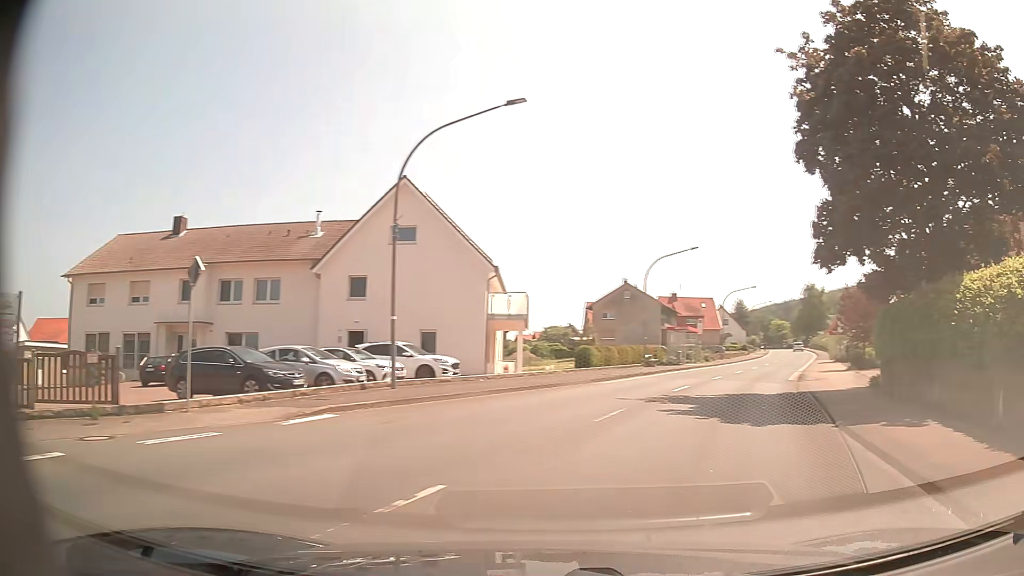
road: primary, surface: asphalt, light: Day
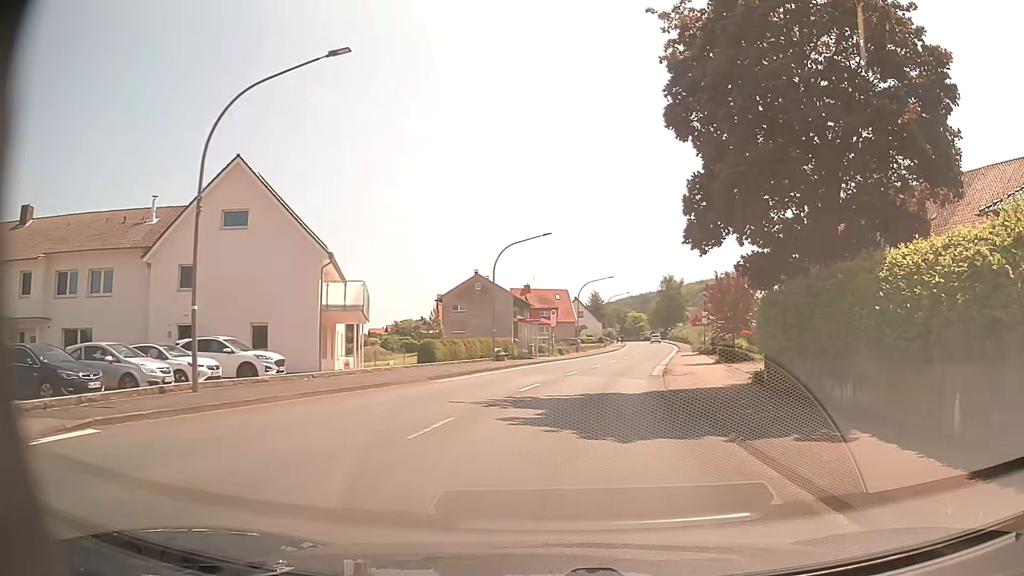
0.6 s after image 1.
(+0.5, +3.1) m; +14°
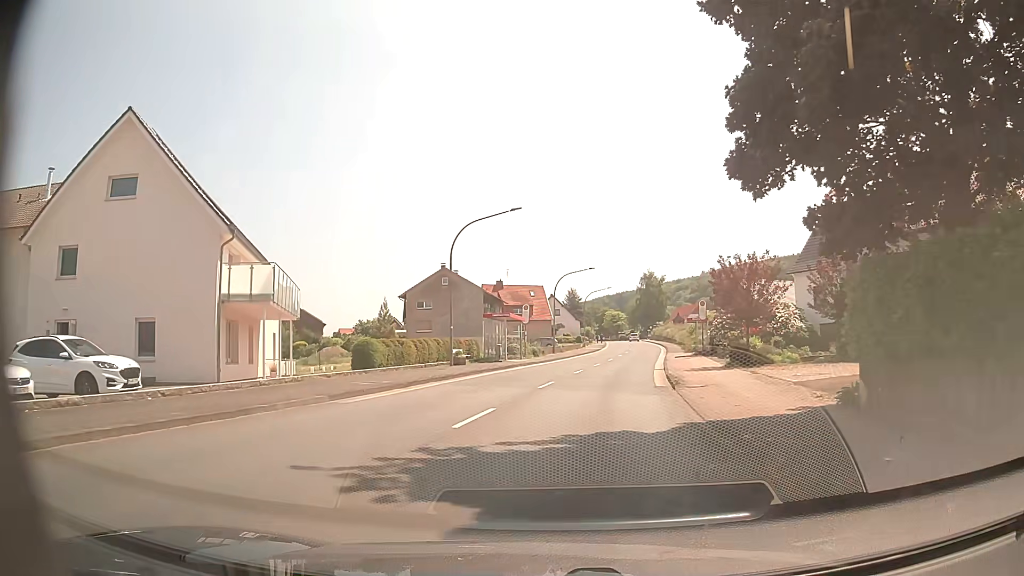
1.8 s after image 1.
(+0.4, +8.2) m; +3°
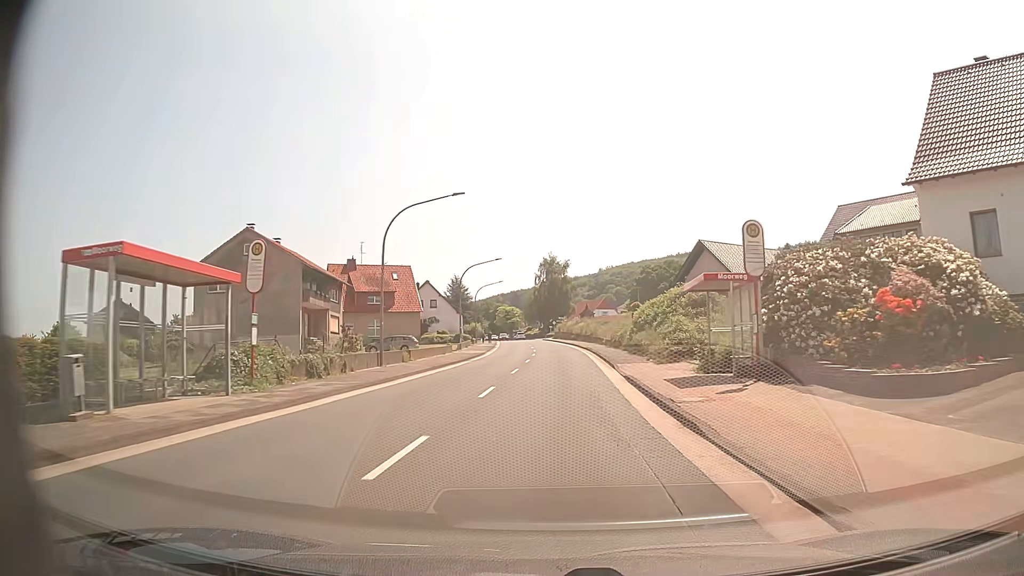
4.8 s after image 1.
(+3.3, +31.6) m; +9°
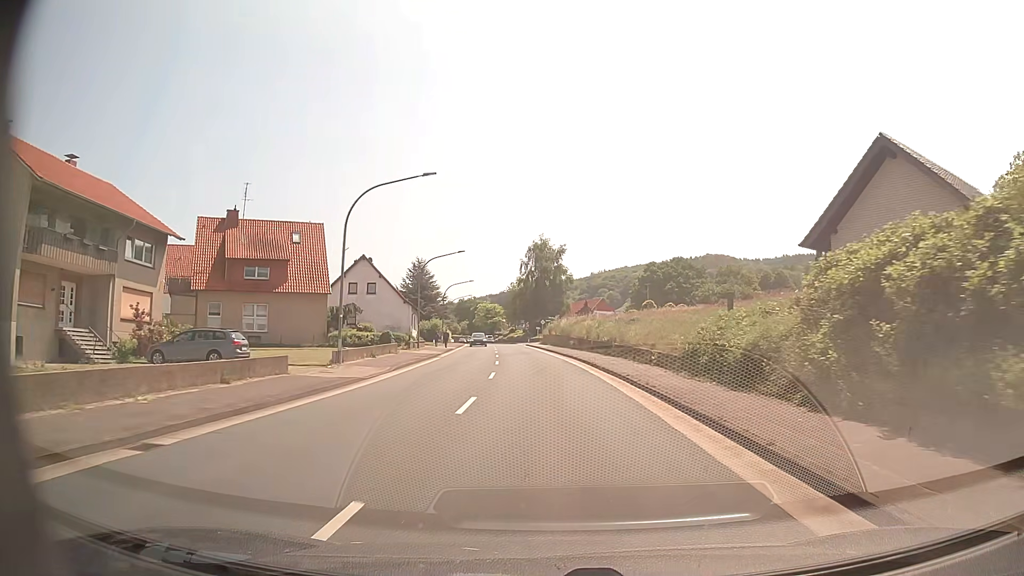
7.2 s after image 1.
(+0.4, +31.5) m; +1°
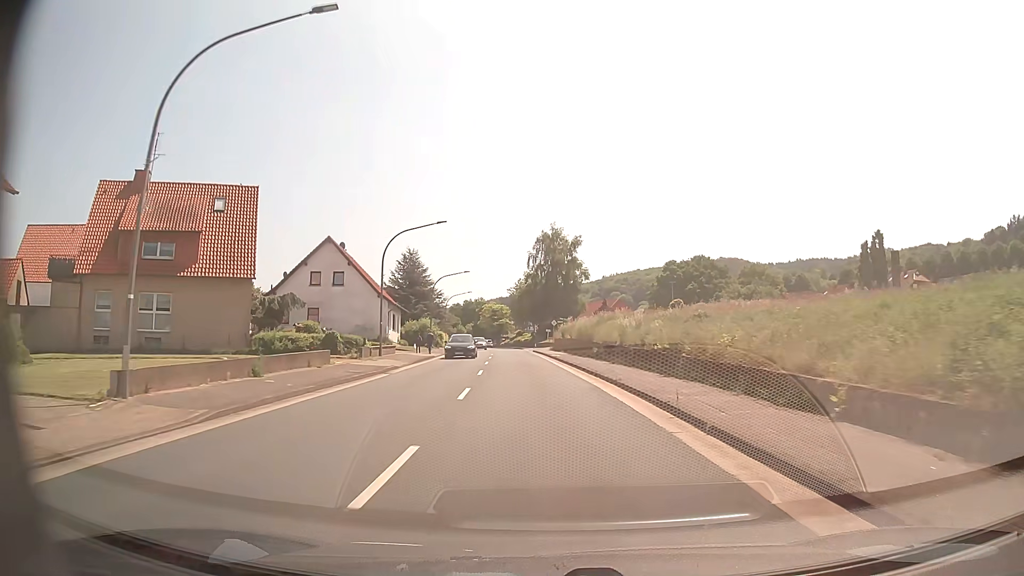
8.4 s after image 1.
(-0.1, +15.3) m; -1°
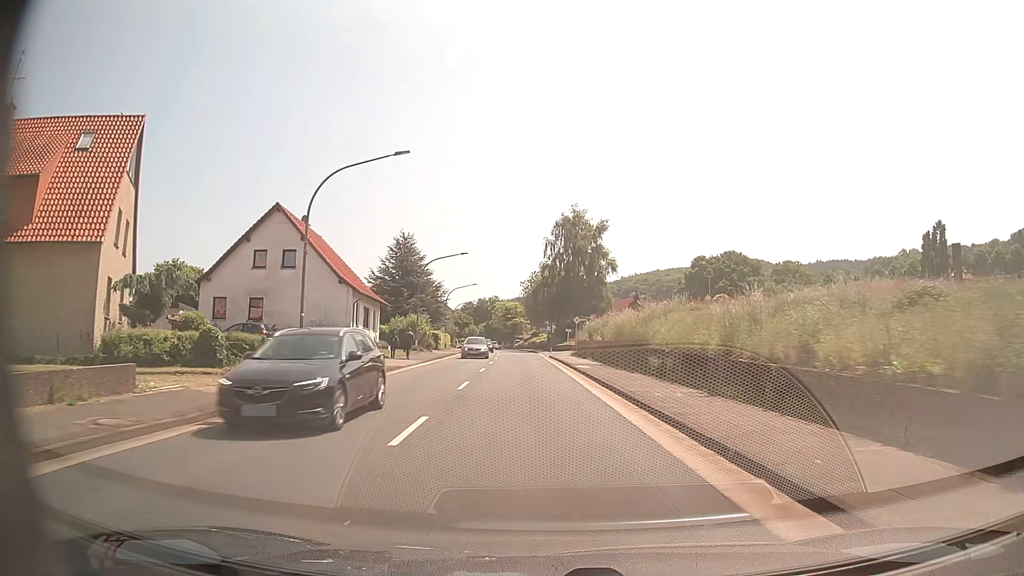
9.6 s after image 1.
(-0.1, +15.2) m; -1°
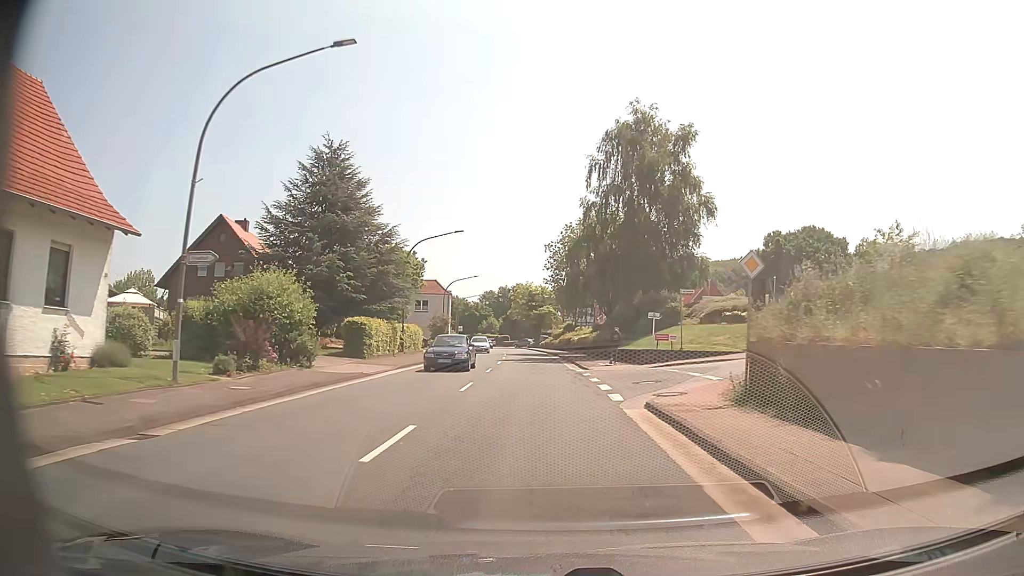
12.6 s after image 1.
(-1.2, +37.9) m; -3°
(0, +10) (0, +20) (0, +30) (-1, +40) (-1, +50) (-2, +60) (-3, +70) (-3, +80) (-4, +90) (-5, +100) m
